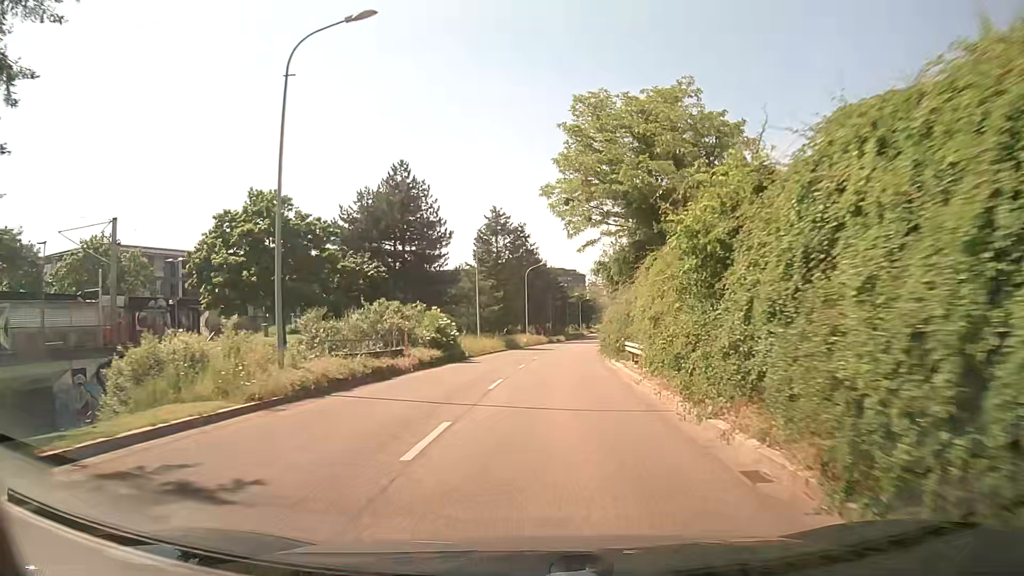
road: tertiary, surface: asphalt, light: Day
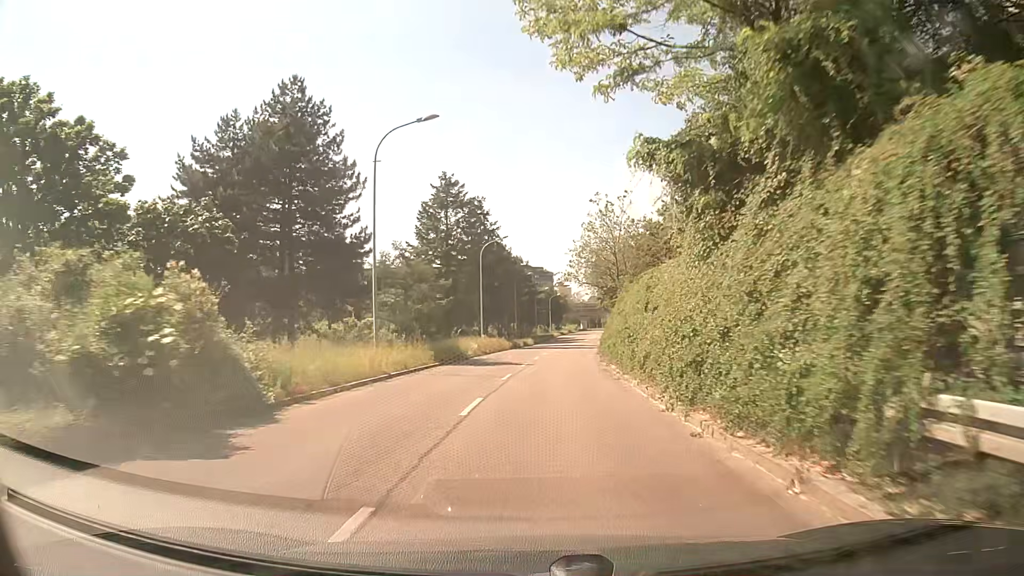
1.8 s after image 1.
(+0.4, +22.6) m; +2°
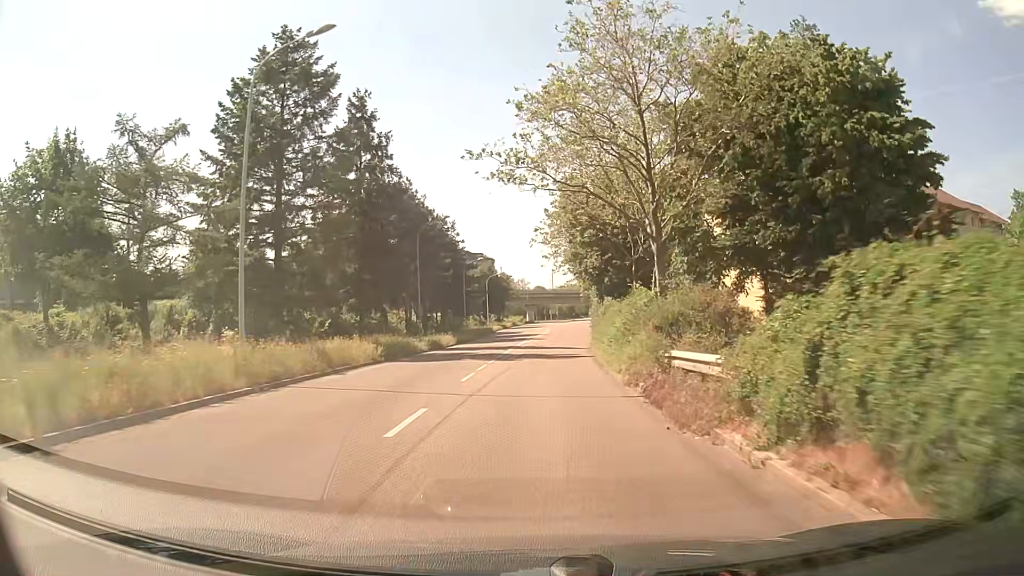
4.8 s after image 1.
(+1.7, +38.8) m; +5°
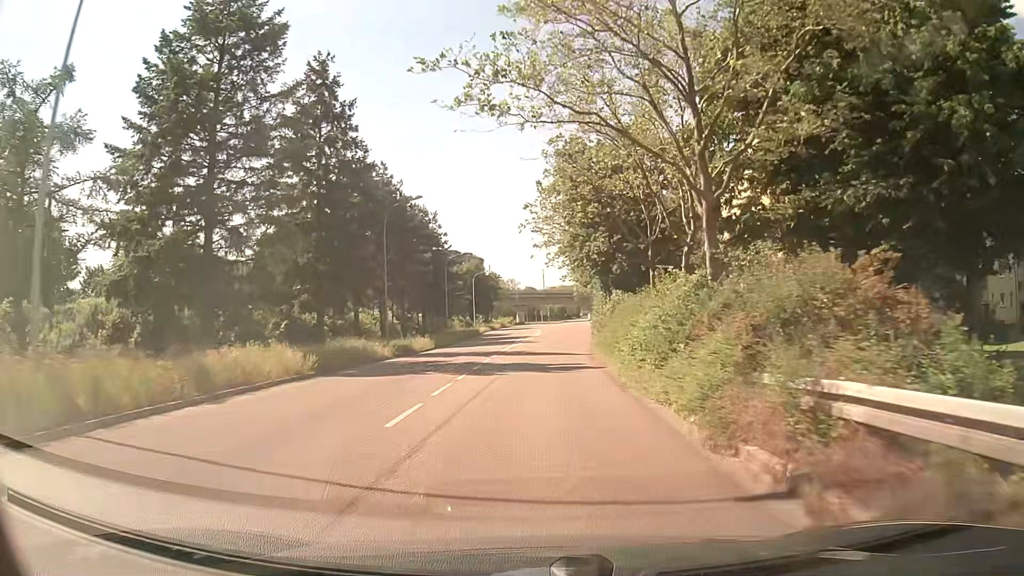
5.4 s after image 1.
(0.0, +7.9) m; +1°
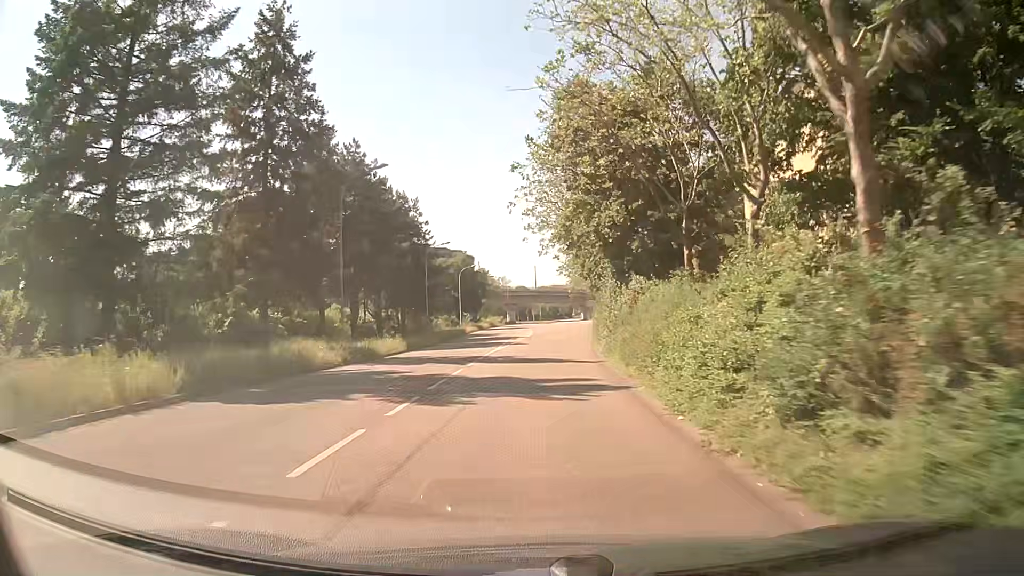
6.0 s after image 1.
(0.0, +7.8) m; +1°
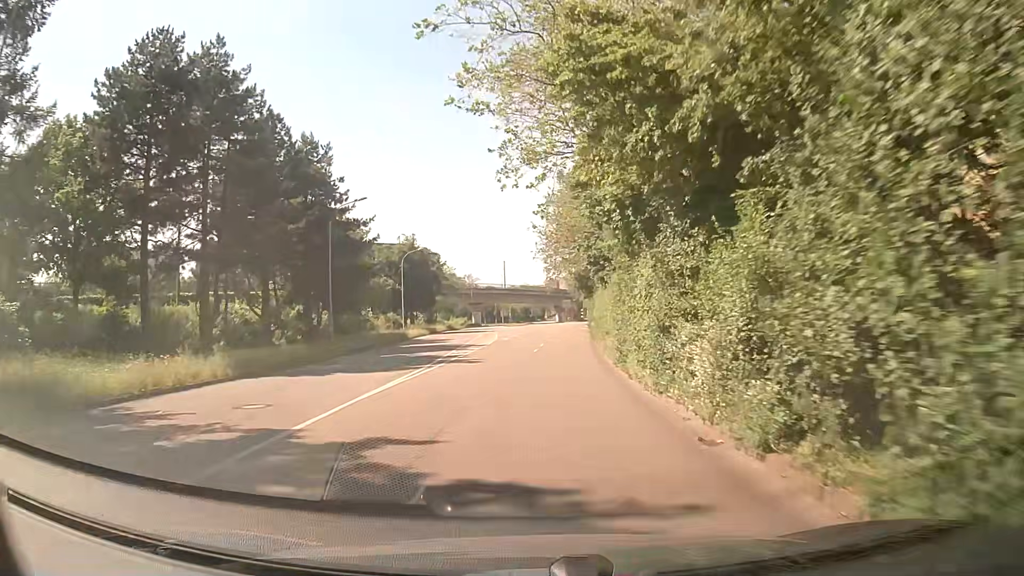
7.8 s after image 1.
(+0.4, +22.9) m; +2°
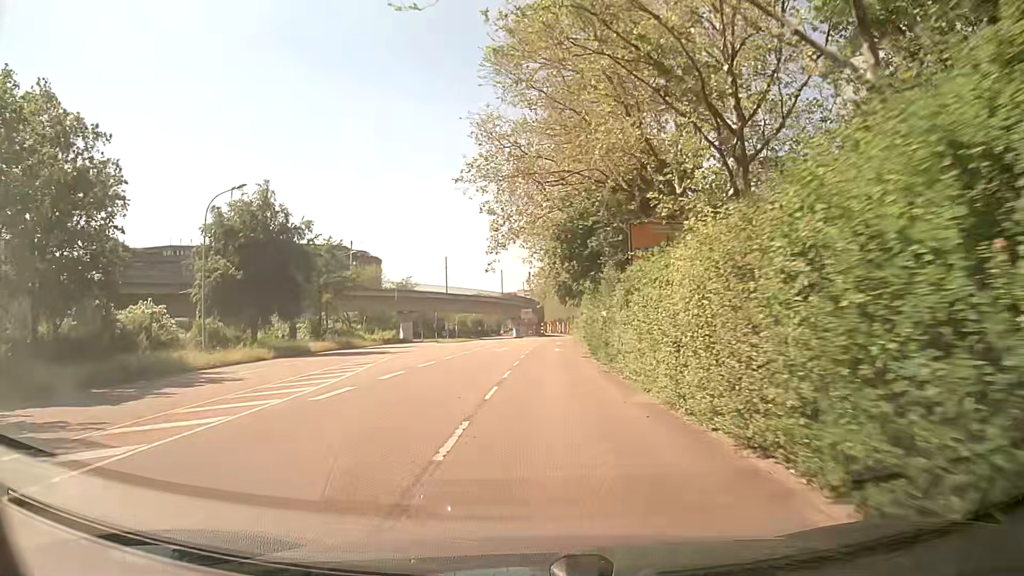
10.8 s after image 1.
(+1.2, +37.7) m; +3°
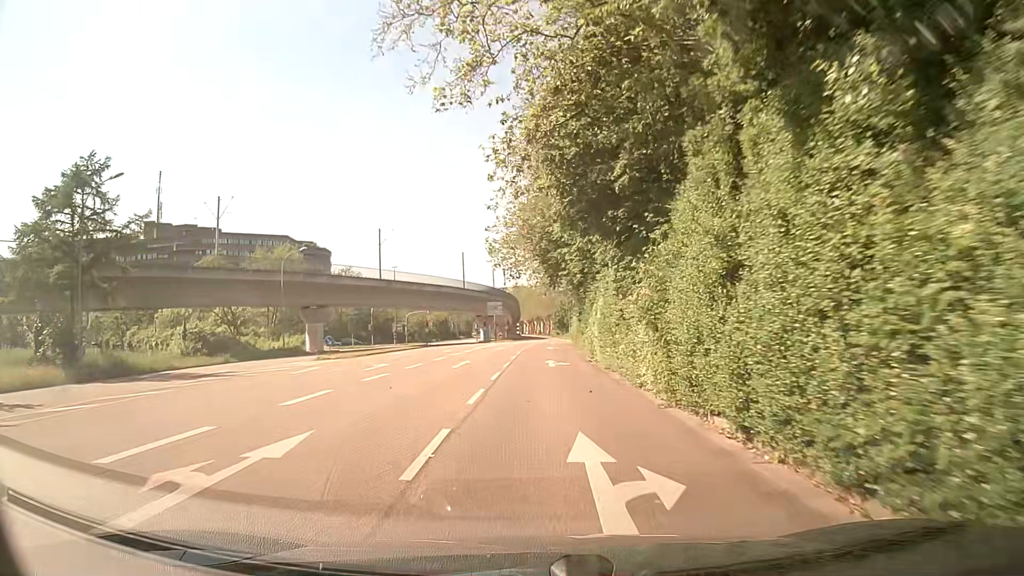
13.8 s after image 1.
(+0.9, +36.7) m; +4°
